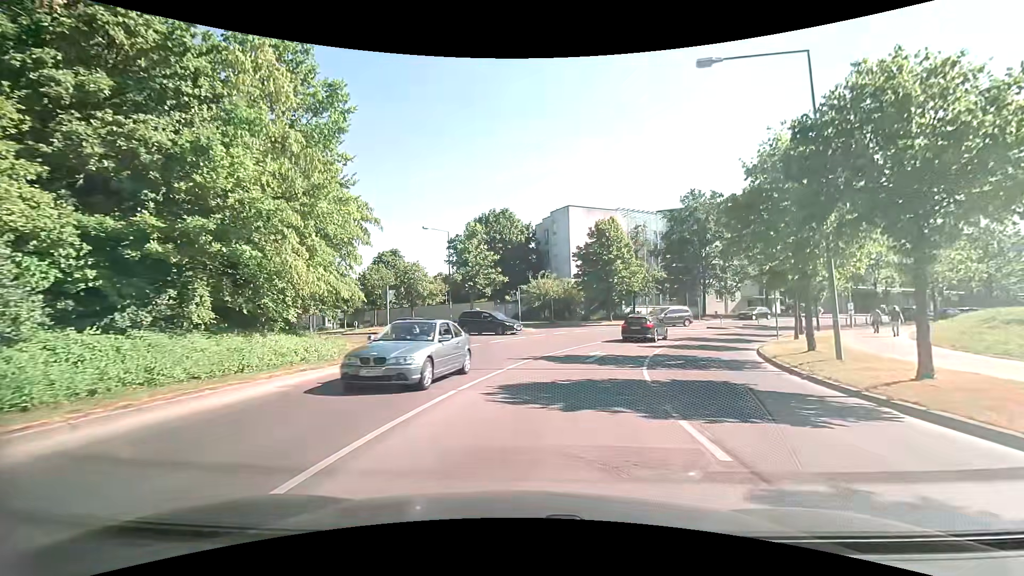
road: tertiary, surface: asphalt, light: Day
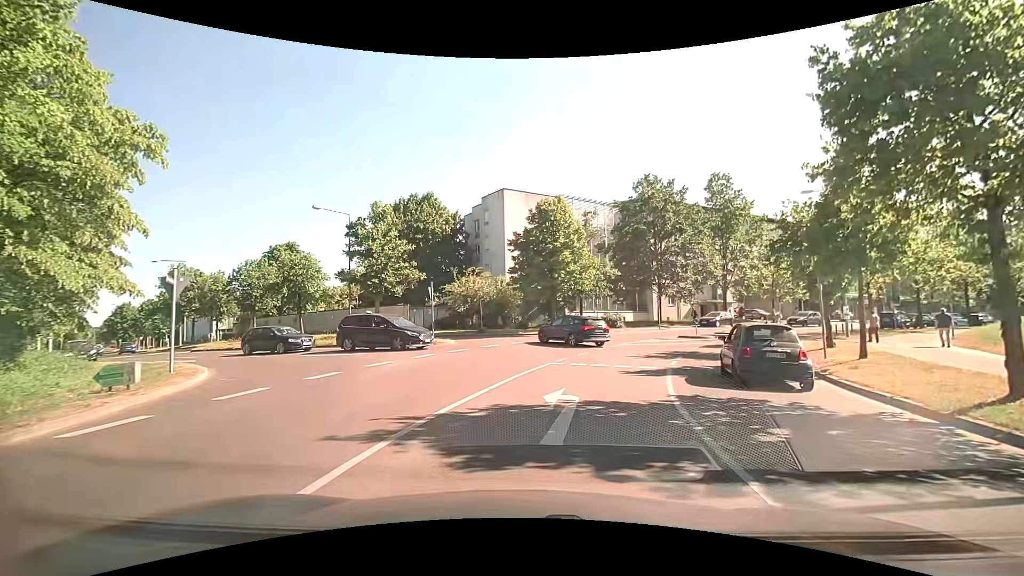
(+0.8, +10.7) m; +9°
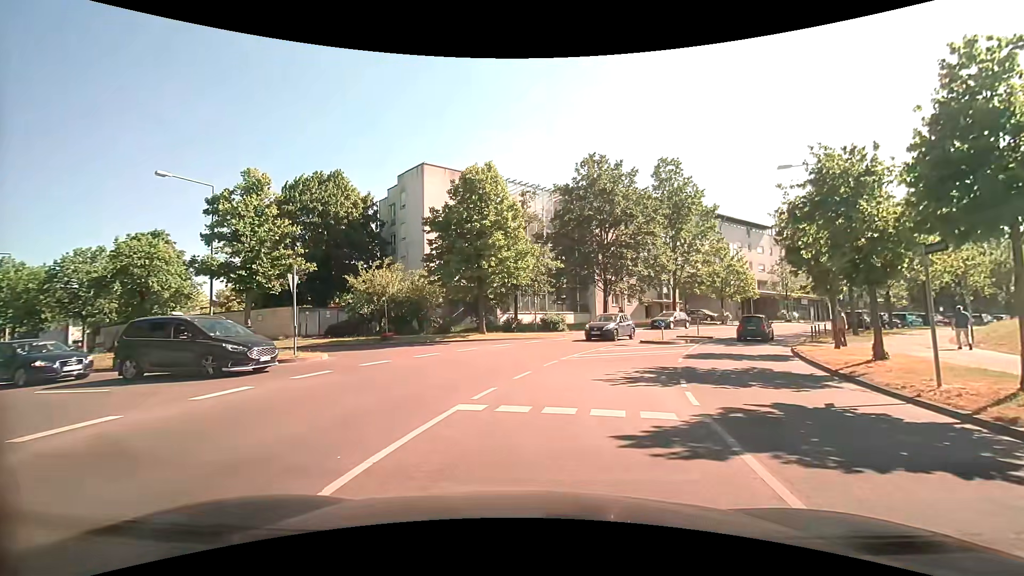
(+0.4, +8.3) m; +8°
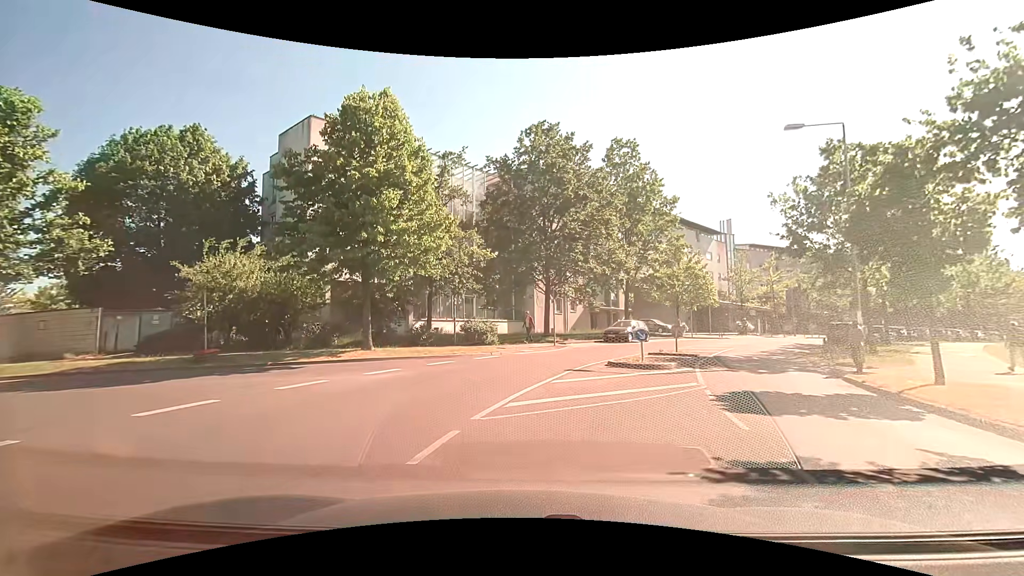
(+0.5, +9.8) m; +6°
